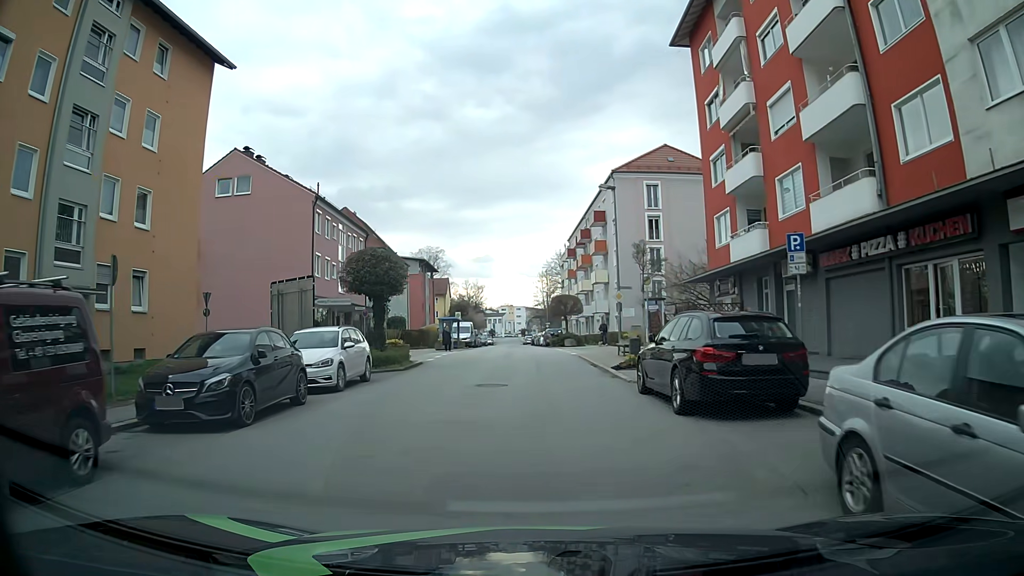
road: tertiary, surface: asphalt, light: Day
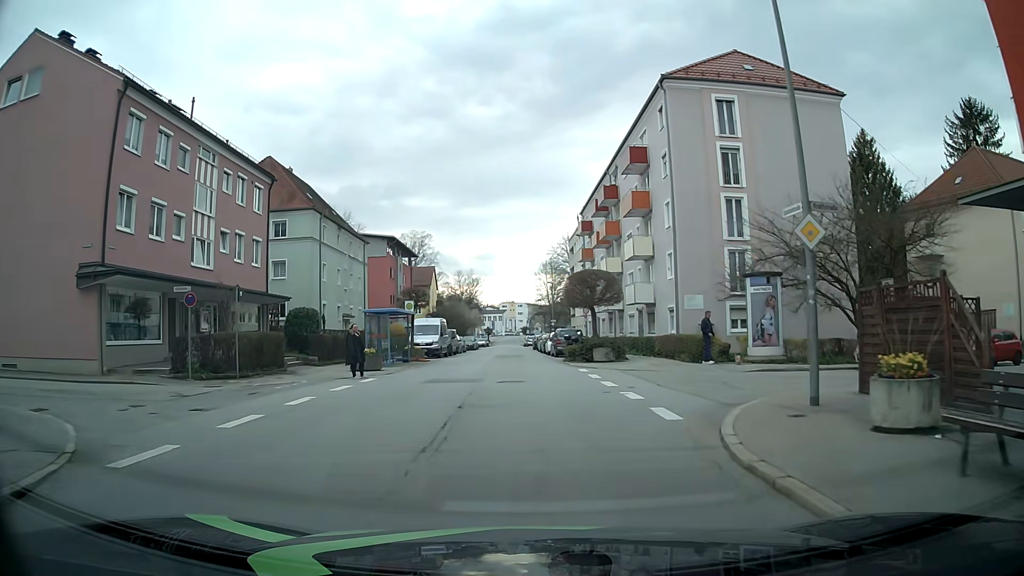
(+0.1, +22.6) m; +1°
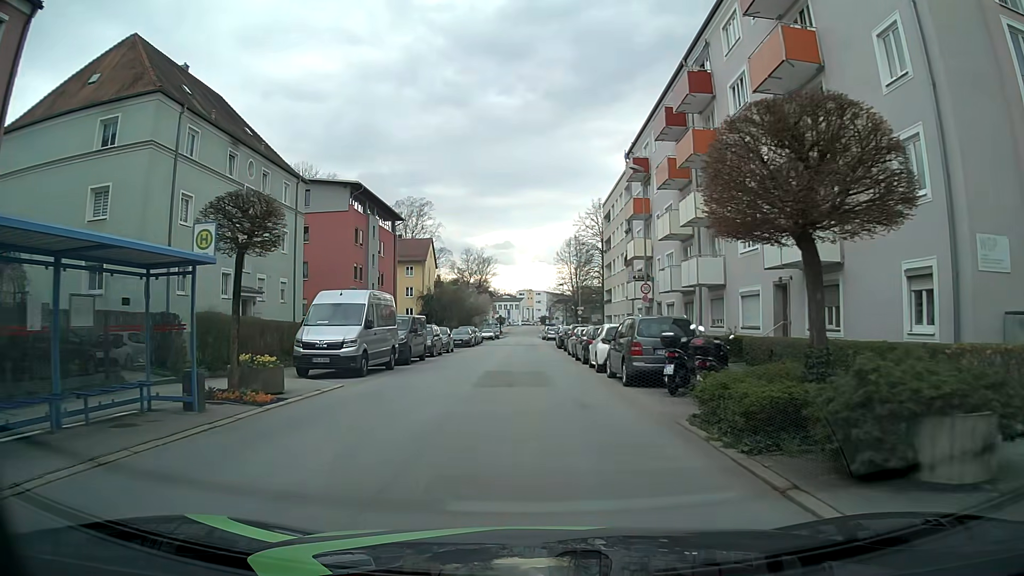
(-0.8, +22.8) m; -2°
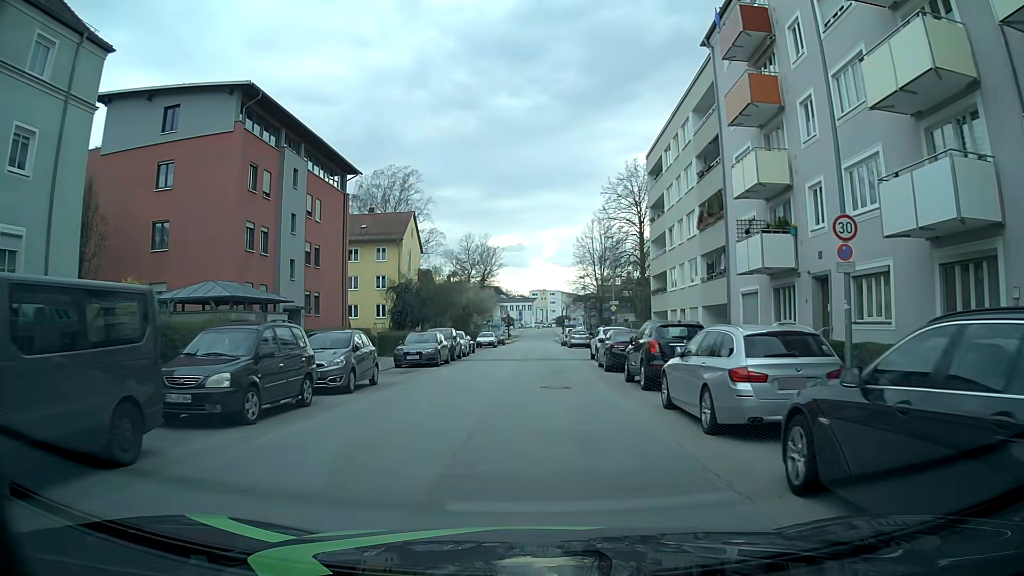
(-0.4, +23.0) m; -1°
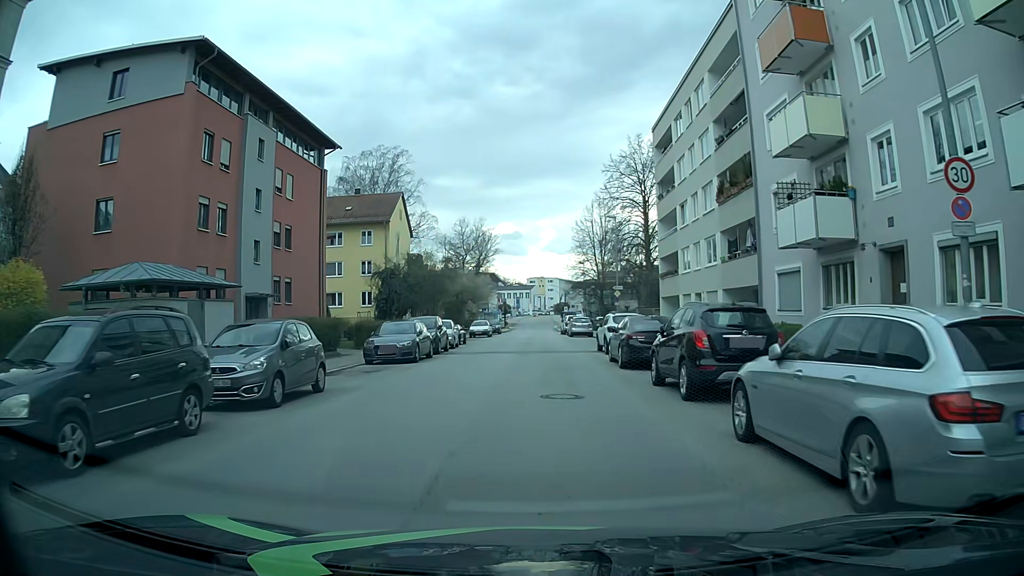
(0.0, +4.6) m; 0°
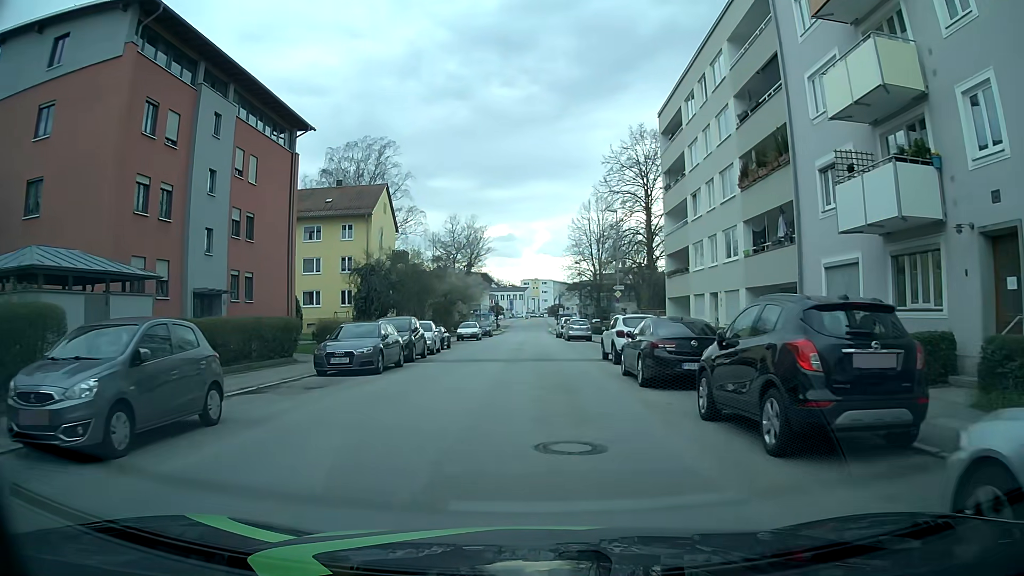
(0.0, +4.6) m; -1°
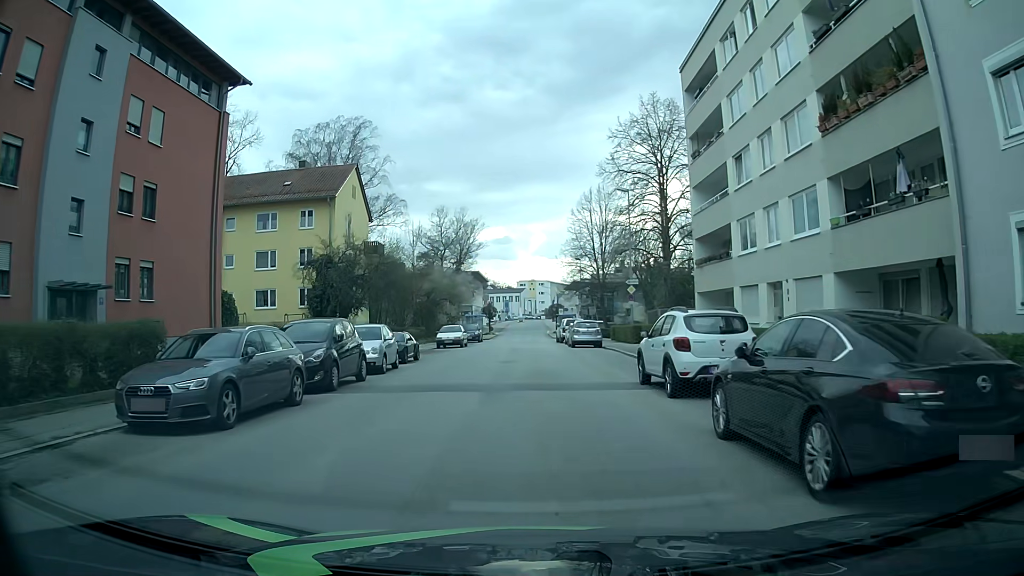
(+0.2, +9.1) m; 0°
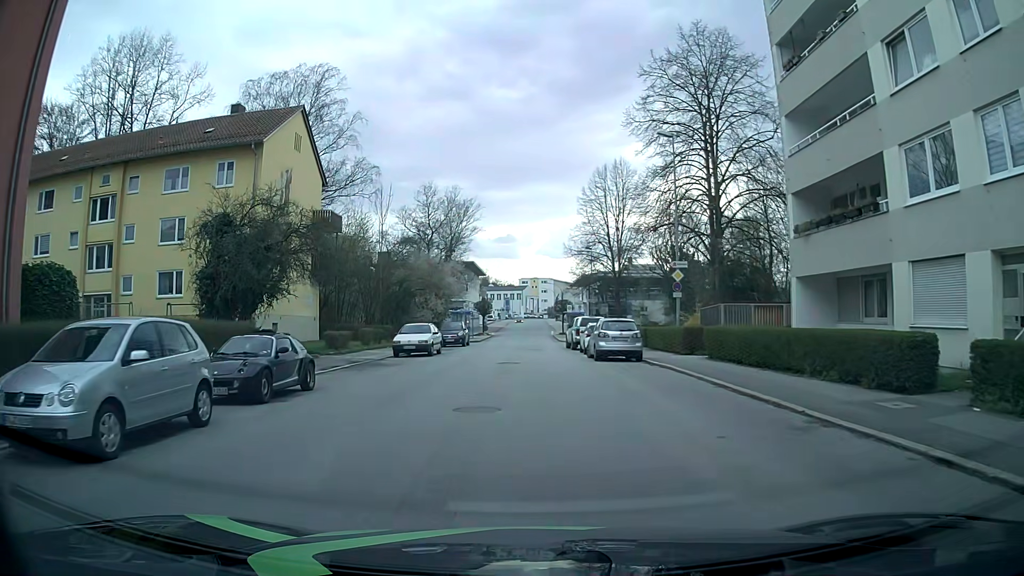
(+0.3, +13.5) m; +2°
(0, +10) (0, +20) (0, +30) (0, +40) (0, +50) (0, +60) (0, +70) (0, +80) (0, +90) (0, +100) m
